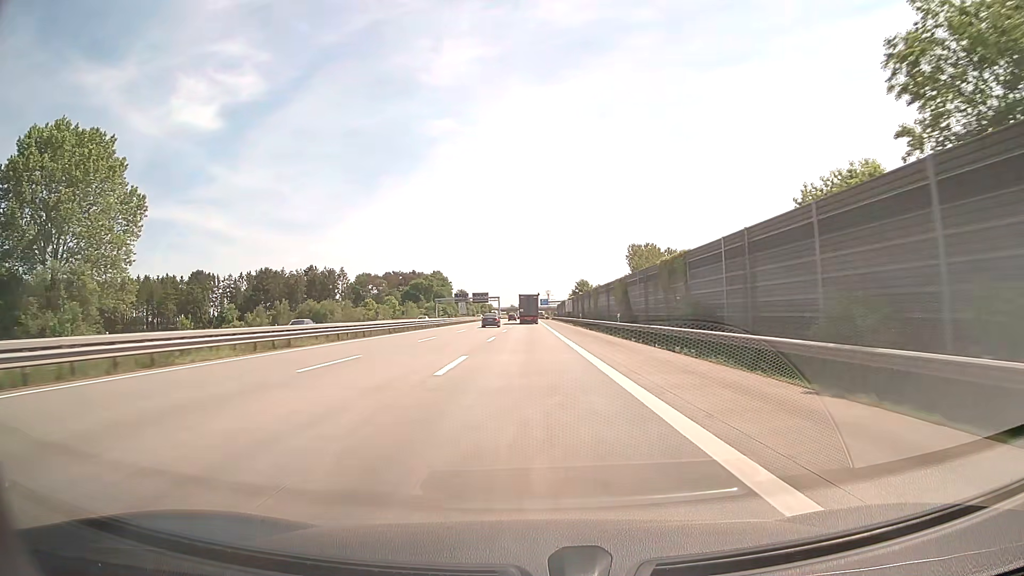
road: motorway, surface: concrete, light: Day
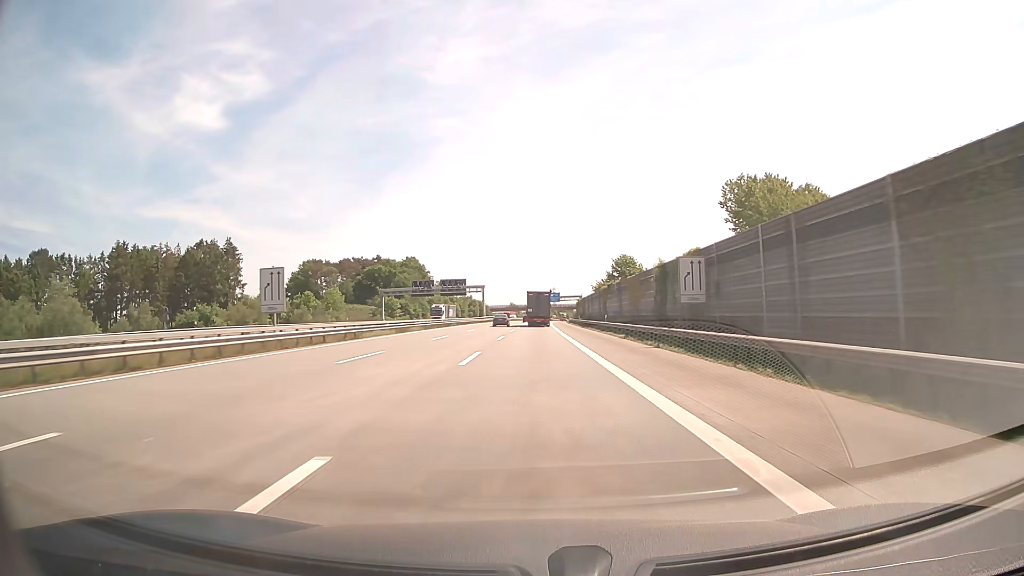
(-0.4, +87.9) m; 0°
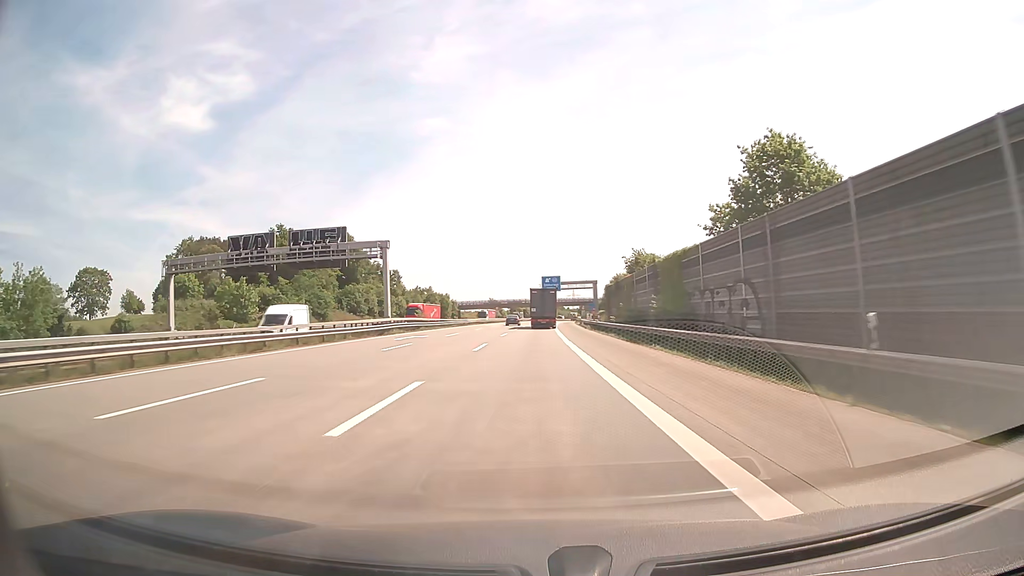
(+0.9, +83.0) m; +1°
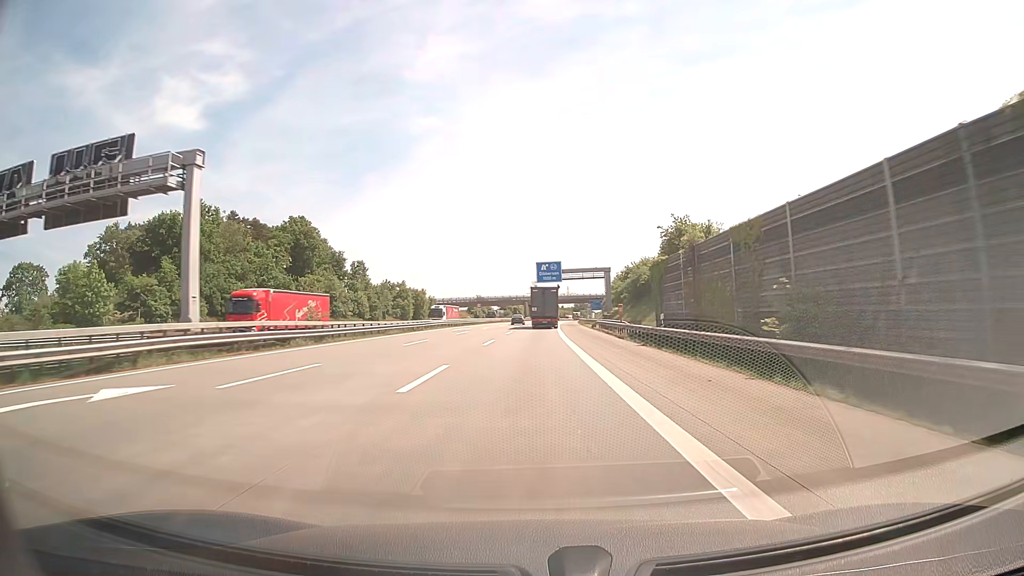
(+0.2, +32.0) m; 0°
(0, +10) (0, +20) (0, +30) (0, +40) (+1, +50) (+1, +60) (+1, +70) (+1, +80) (+1, +90) (+2, +100) m
